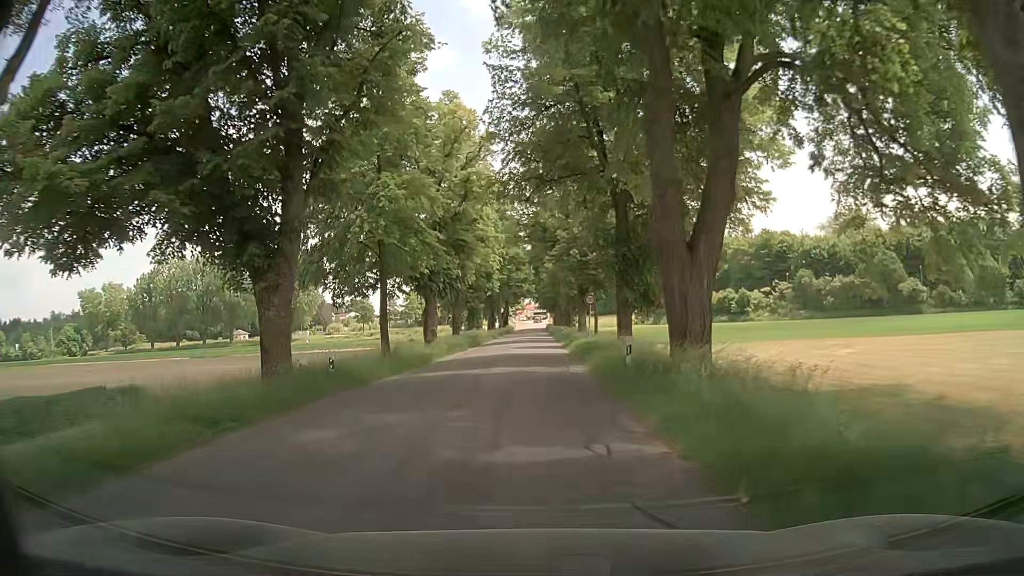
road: tertiary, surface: asphalt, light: Day
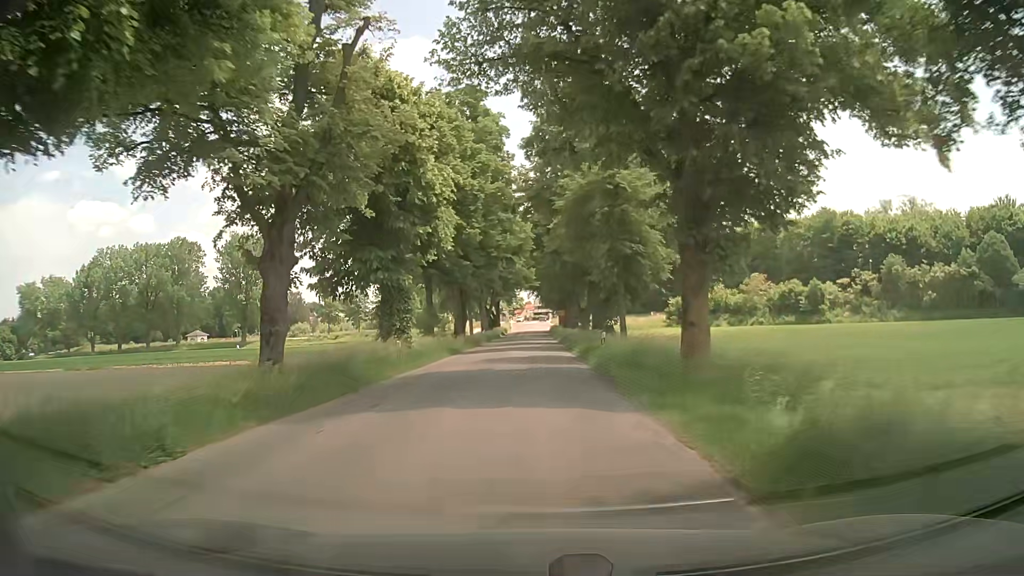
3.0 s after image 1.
(-0.2, +36.4) m; 0°
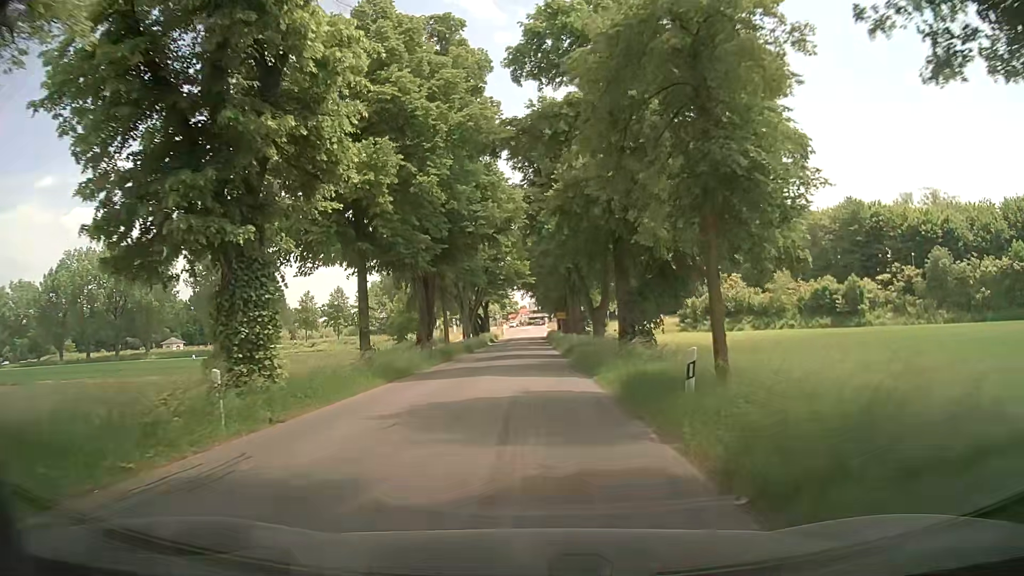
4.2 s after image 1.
(0.0, +14.5) m; -1°
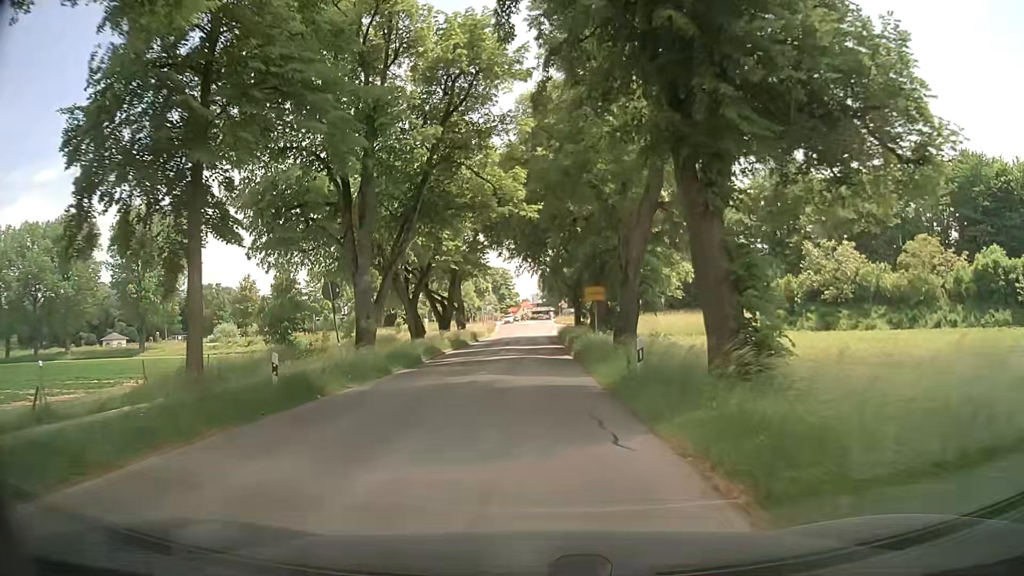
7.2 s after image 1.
(+0.4, +37.2) m; 0°
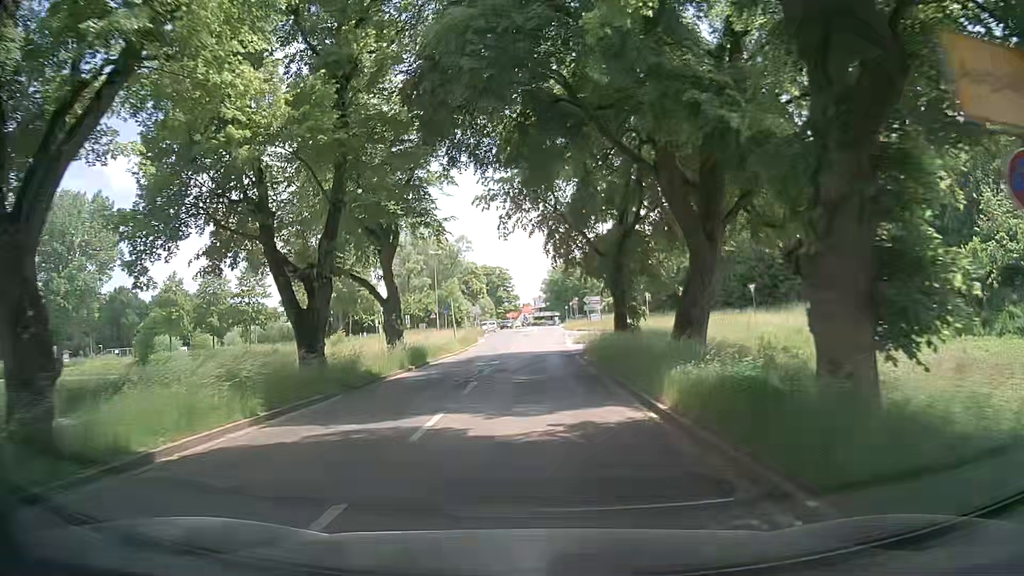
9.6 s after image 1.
(0.0, +29.0) m; +1°
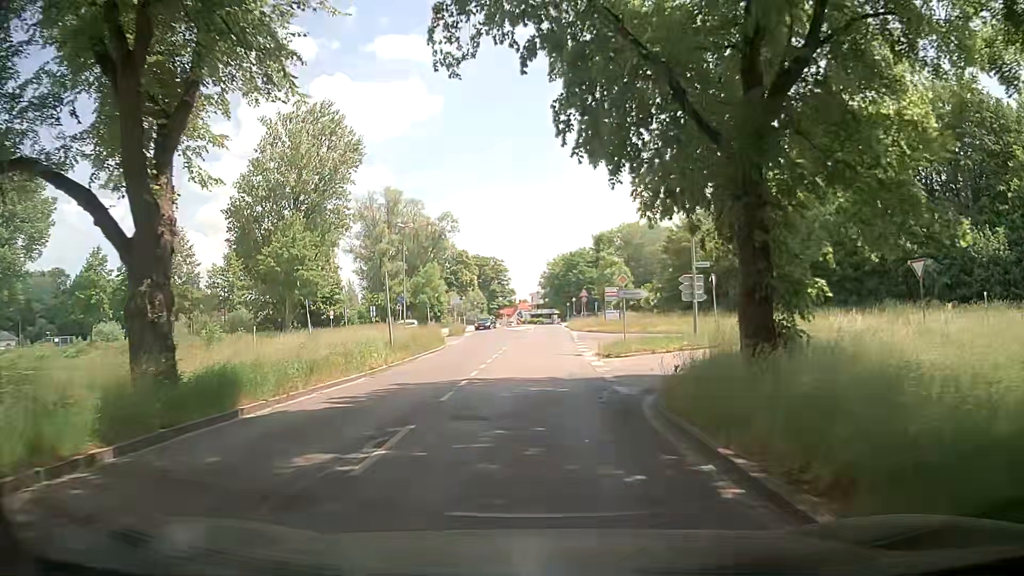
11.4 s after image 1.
(-0.3, +19.8) m; 0°
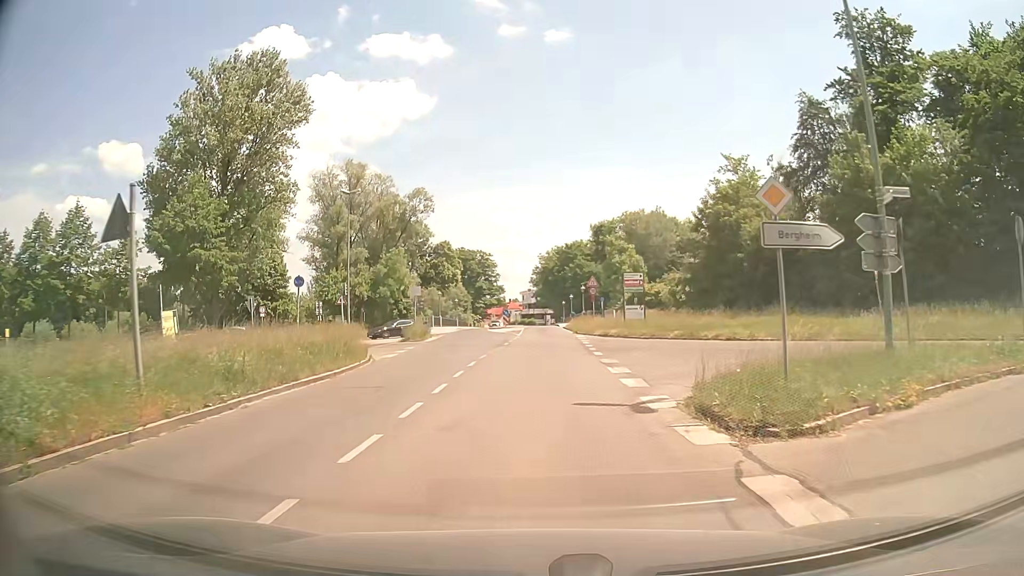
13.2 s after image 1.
(-0.1, +17.5) m; 0°
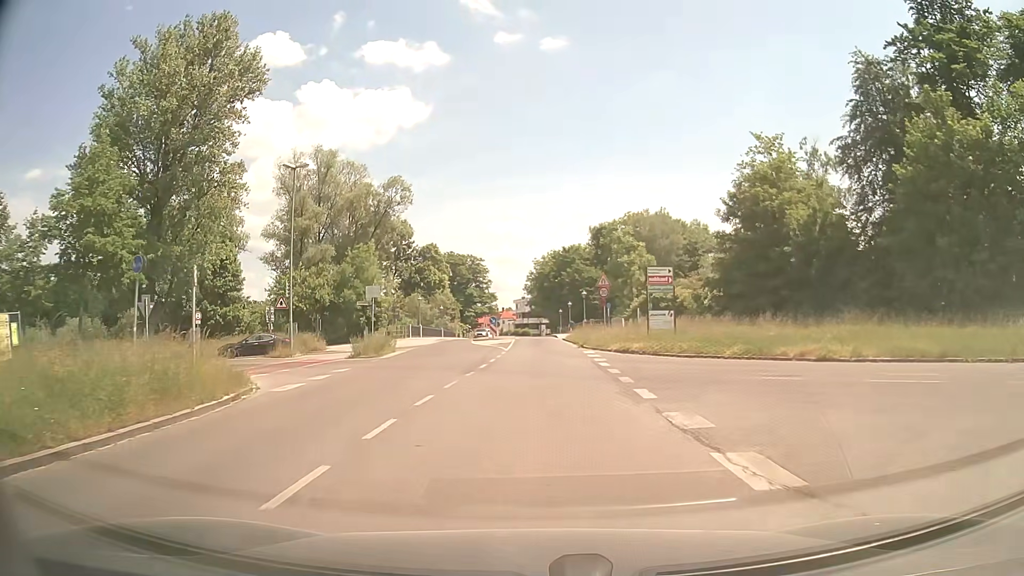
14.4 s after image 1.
(+0.1, +10.8) m; +1°
(0, +10) (0, +20) (0, +30) (0, +40) (0, +50) (0, +60) (0, +70) (-1, +80) (-1, +90) (-1, +100) m
